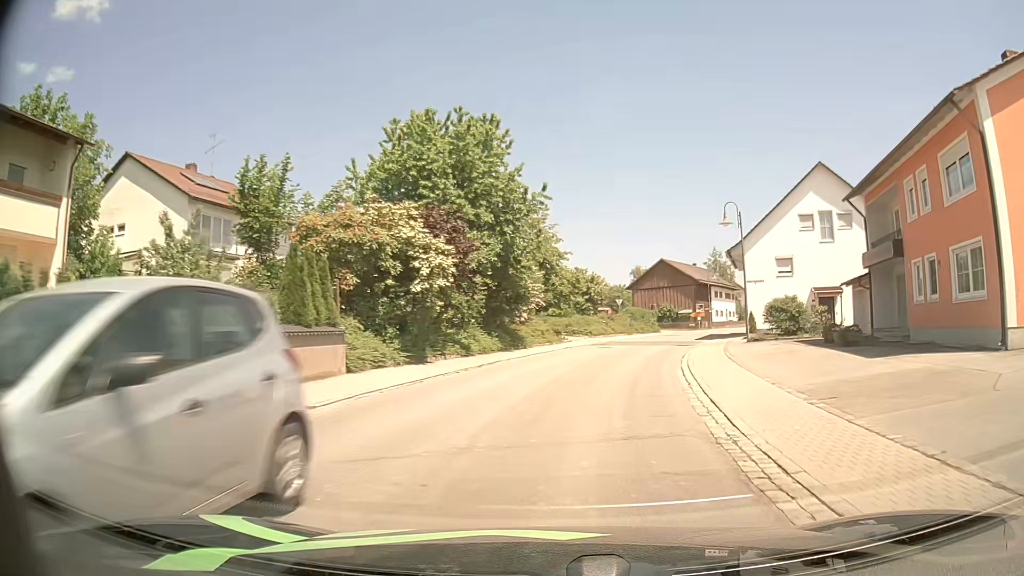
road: secondary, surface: asphalt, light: Day
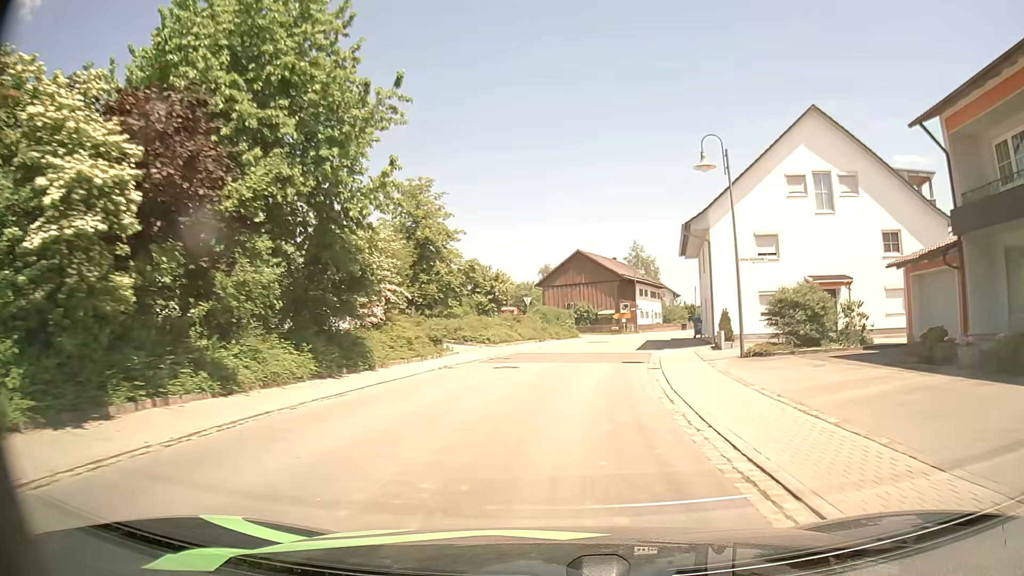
(+1.0, +13.4) m; +8°
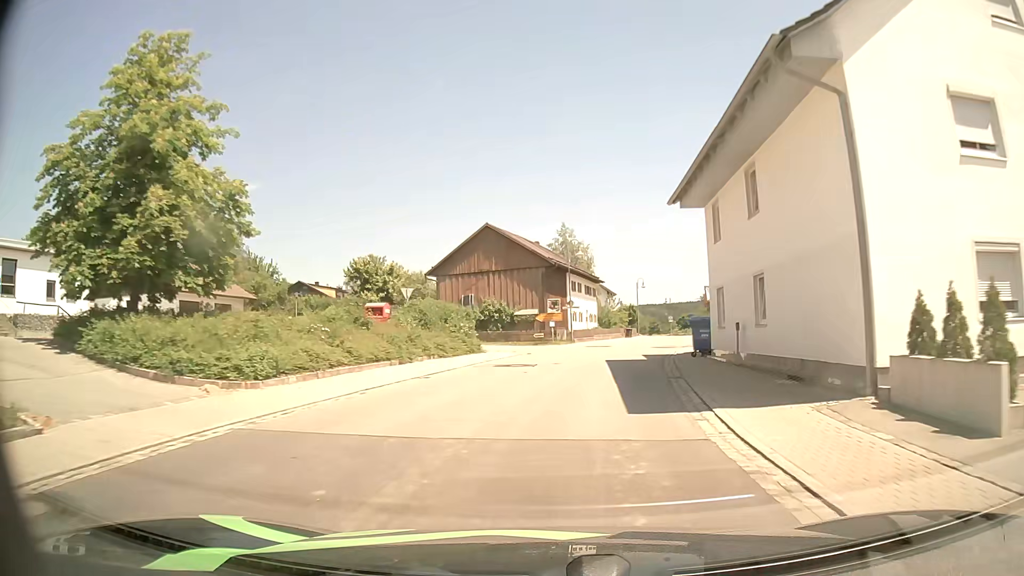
(+1.4, +21.2) m; +7°
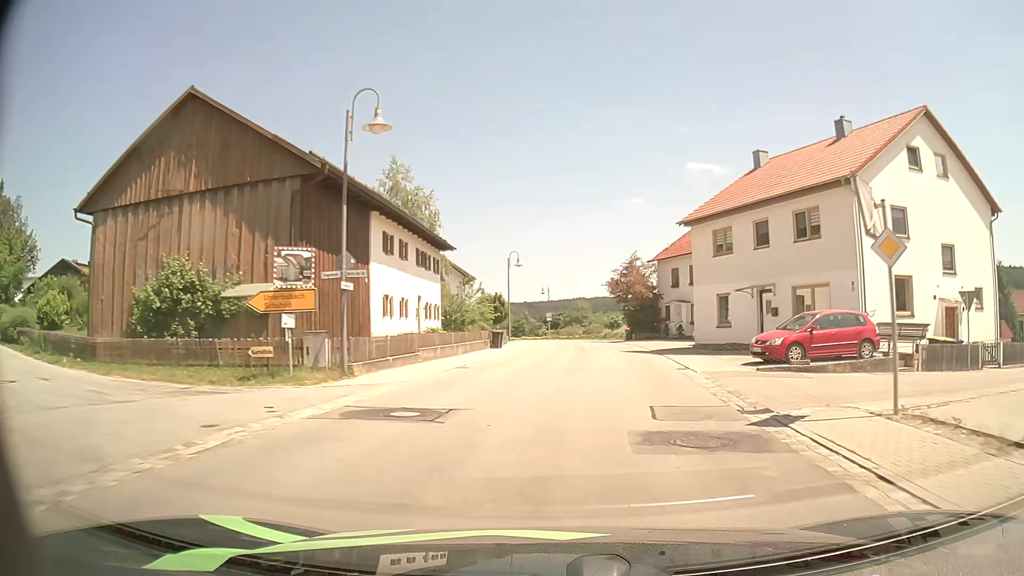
(+2.6, +29.8) m; +11°
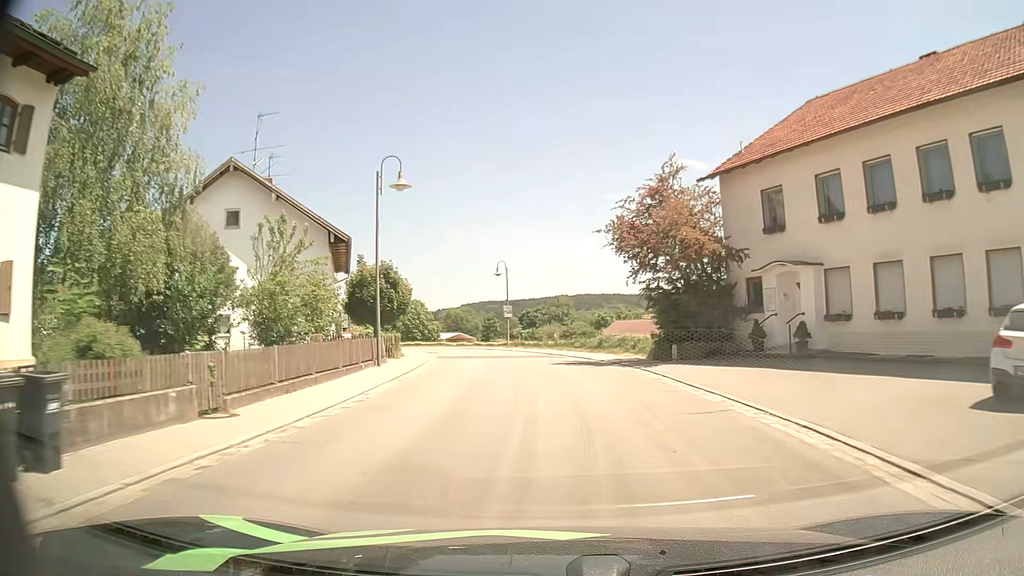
(+2.2, +30.7) m; +2°
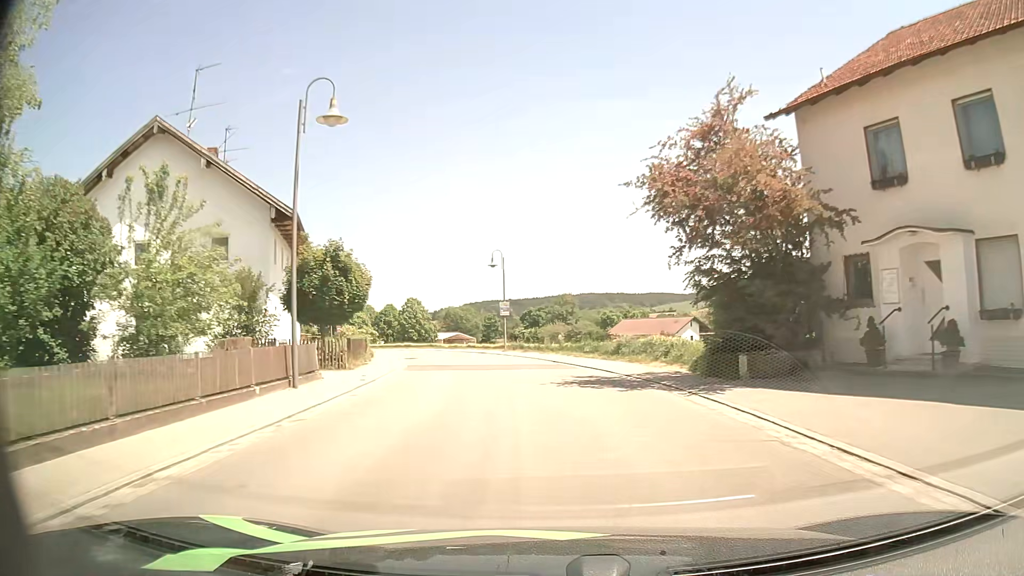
(0.0, +7.8) m; 0°
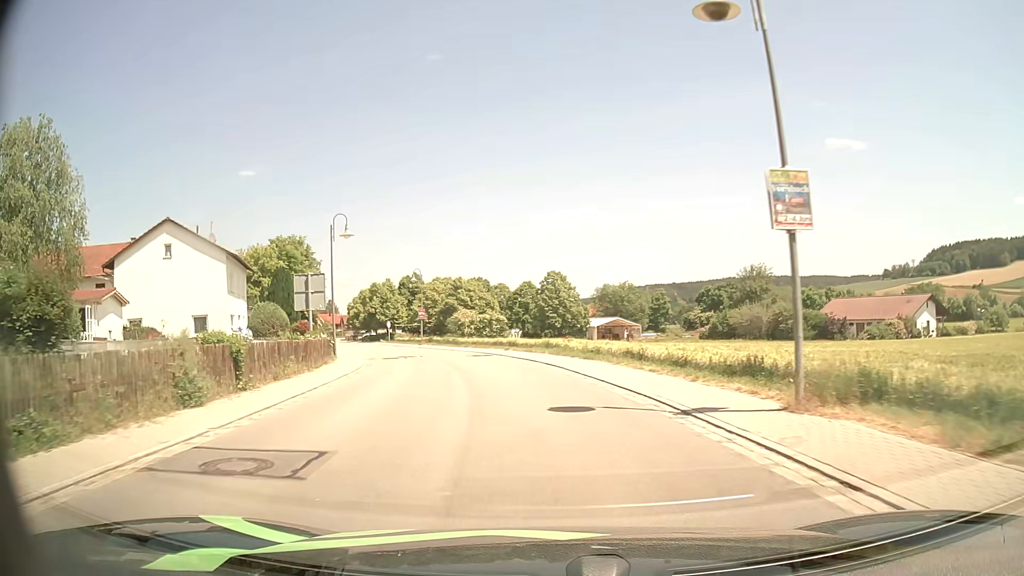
(-4.0, +36.8) m; -14°
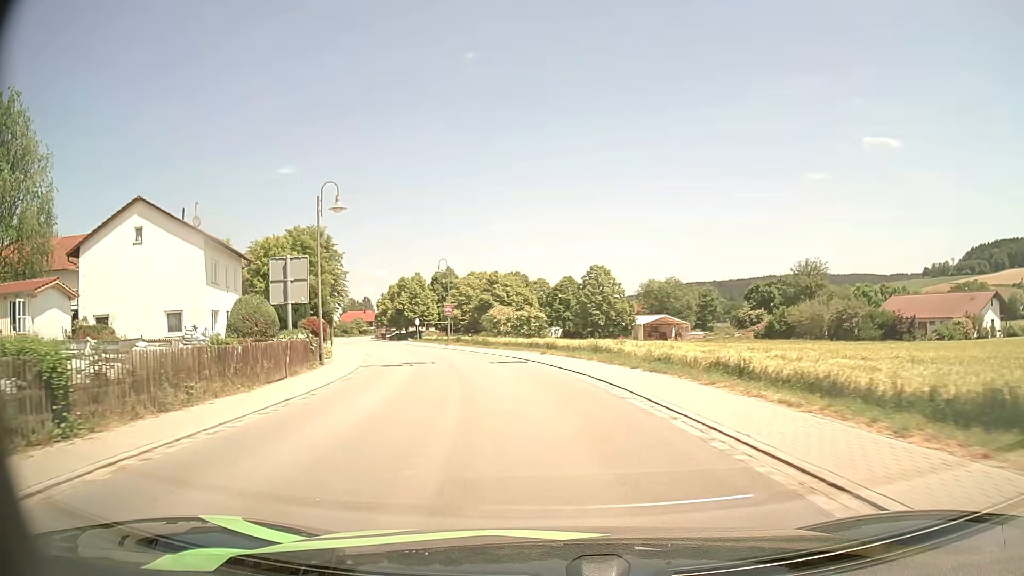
(-0.2, +7.5) m; -3°
(0, +10) (-2, +20) (-4, +30) (-7, +39) (-10, +49) (-13, +58) (-16, +68) (-20, +77) (-23, +86) (-27, +96) m
